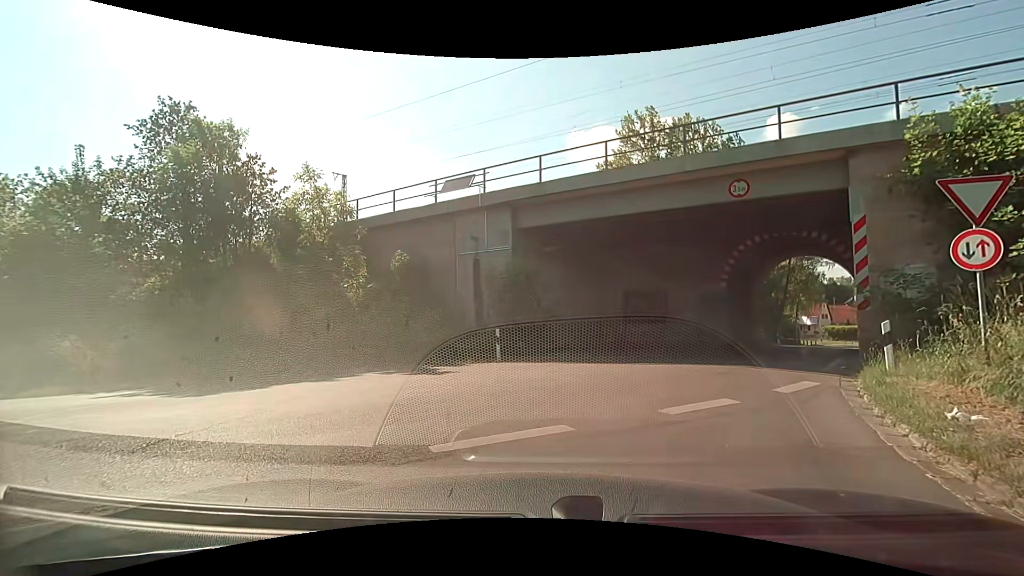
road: residential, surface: asphalt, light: Day
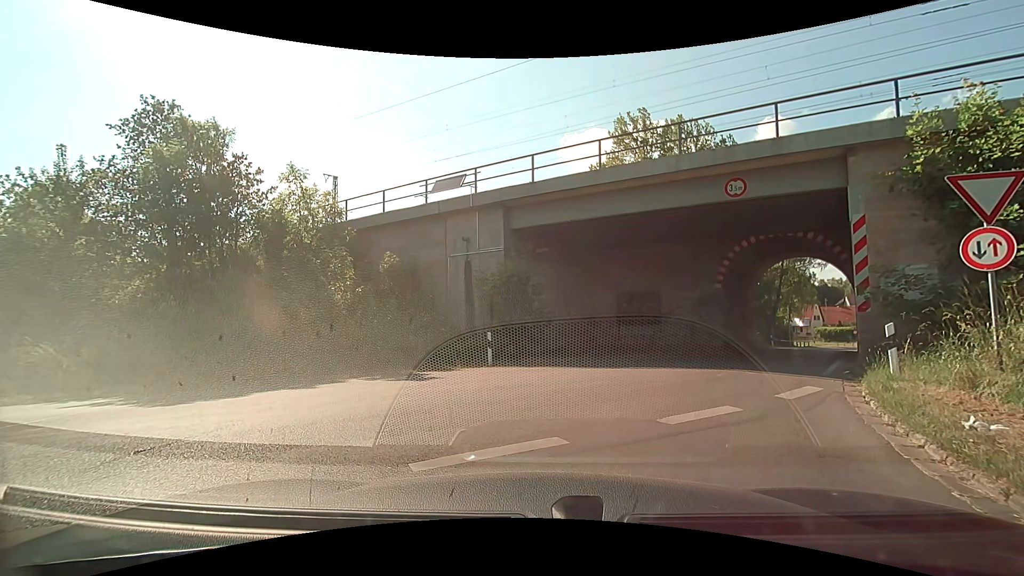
(0.0, +0.5) m; 0°
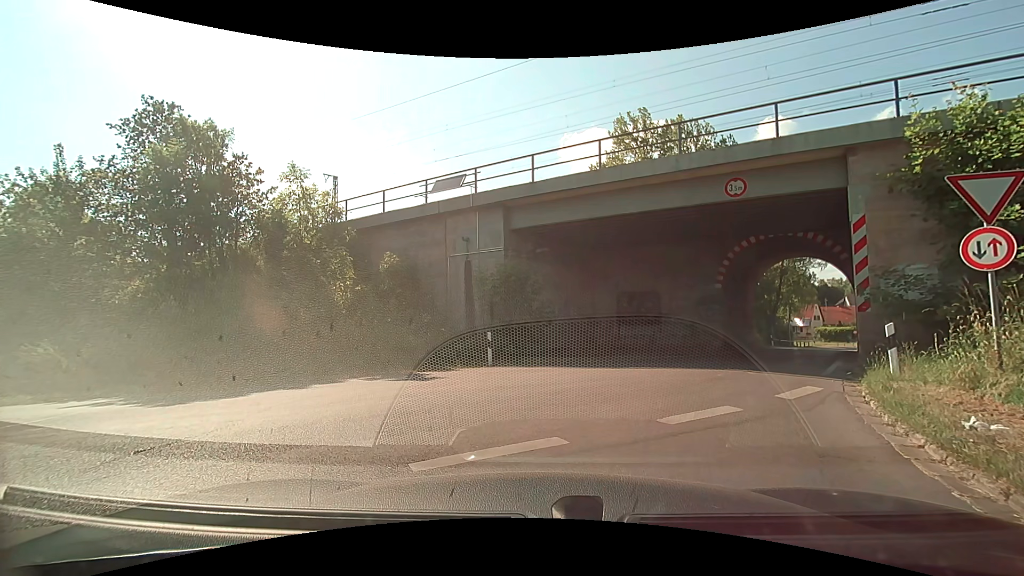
(0.0, 0.0) m; 0°
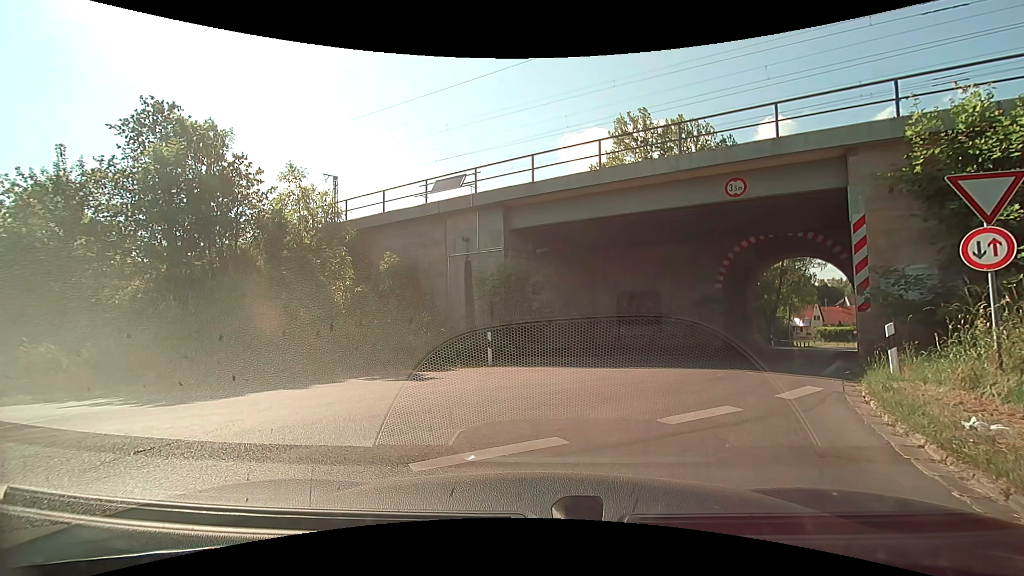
(0.0, 0.0) m; 0°
